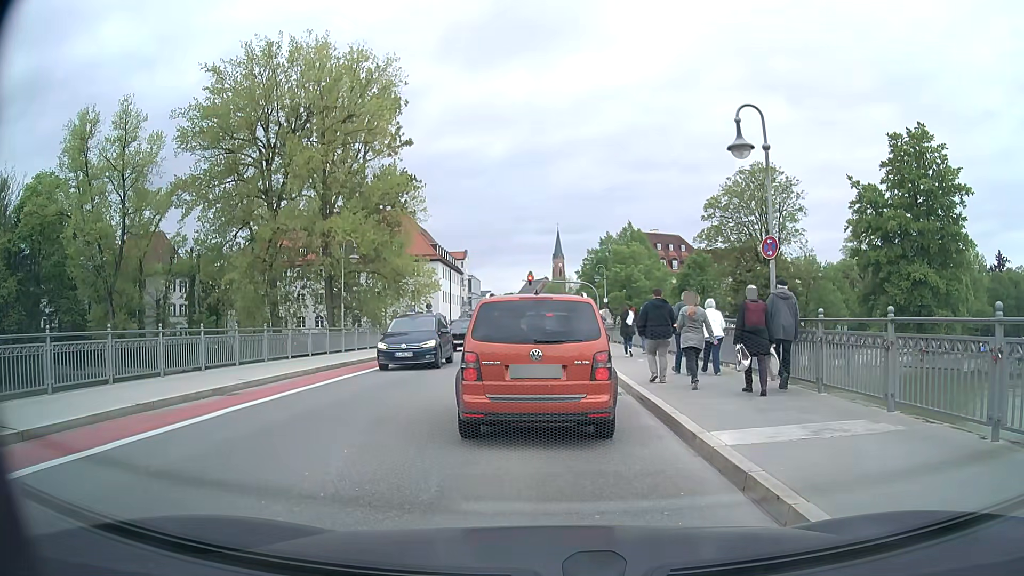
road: secondary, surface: asphalt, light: Day
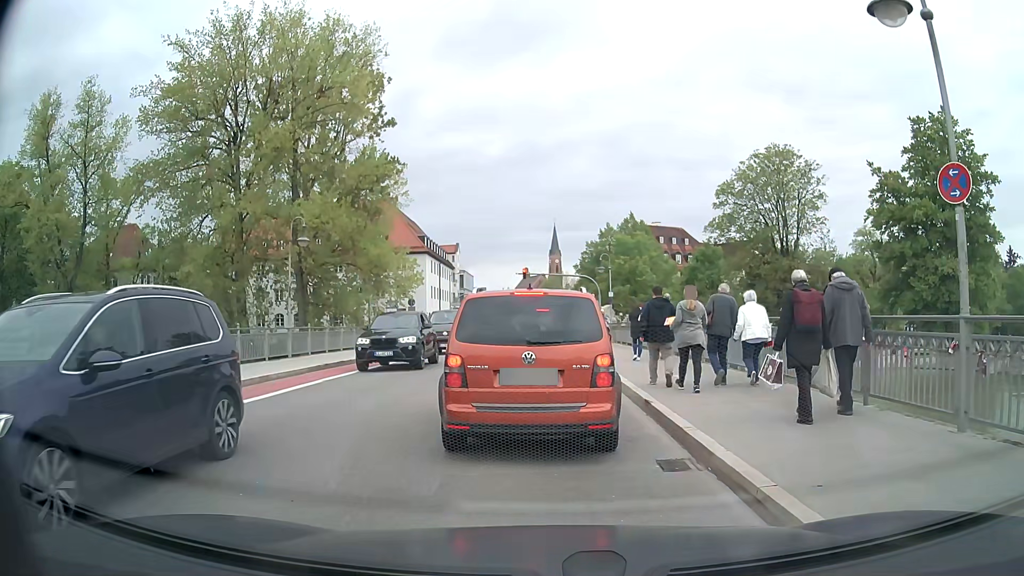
(+0.1, +6.2) m; 0°
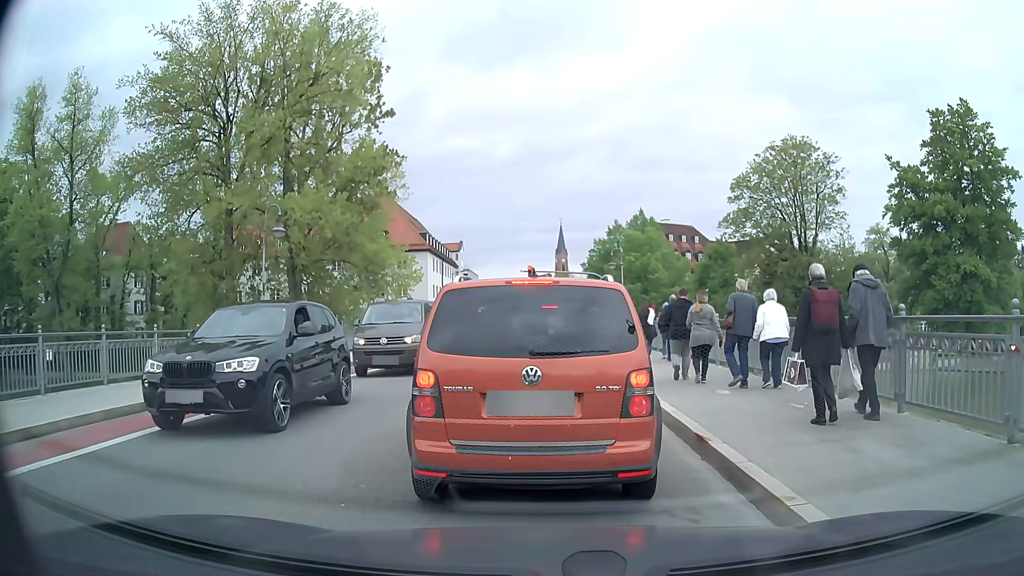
(0.0, +2.9) m; 0°
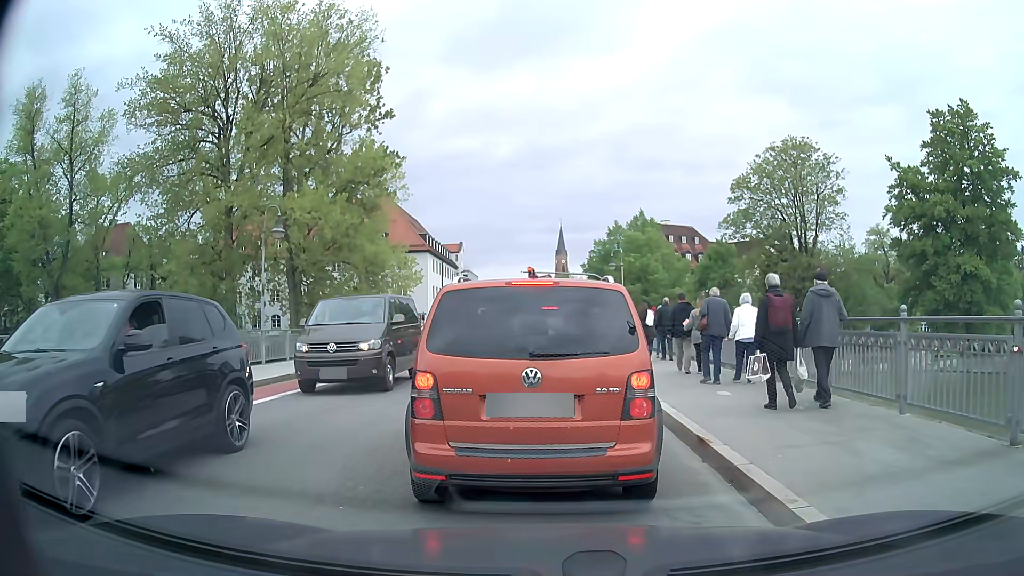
(0.0, +0.1) m; 0°
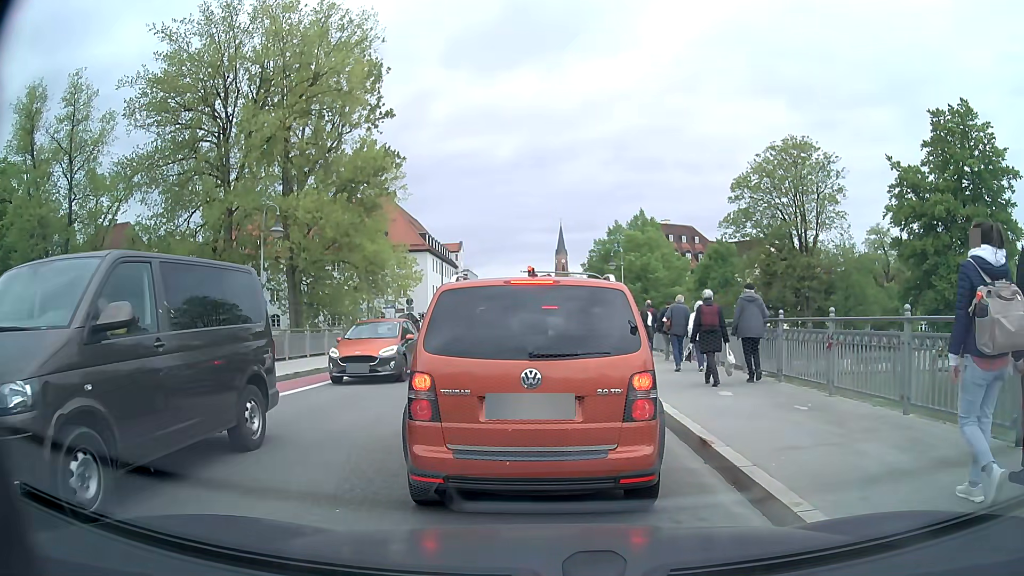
(0.0, +0.1) m; 0°
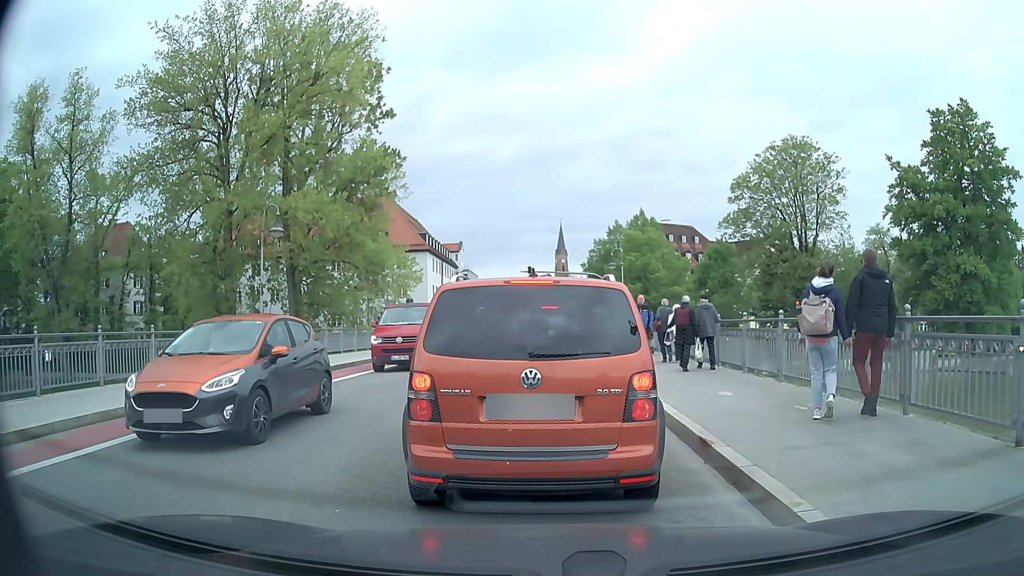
(0.0, 0.0) m; 0°
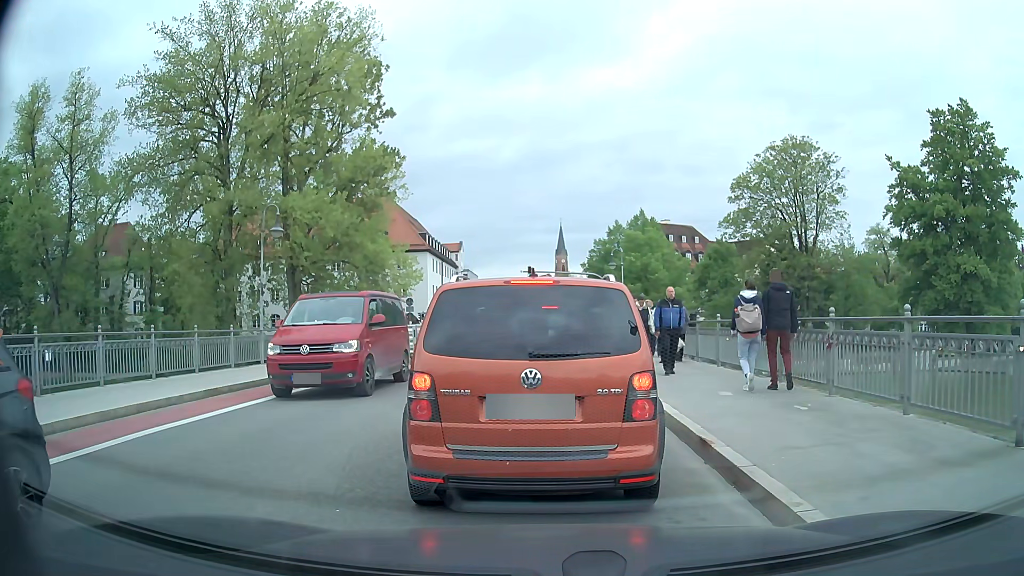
(0.0, 0.0) m; 0°
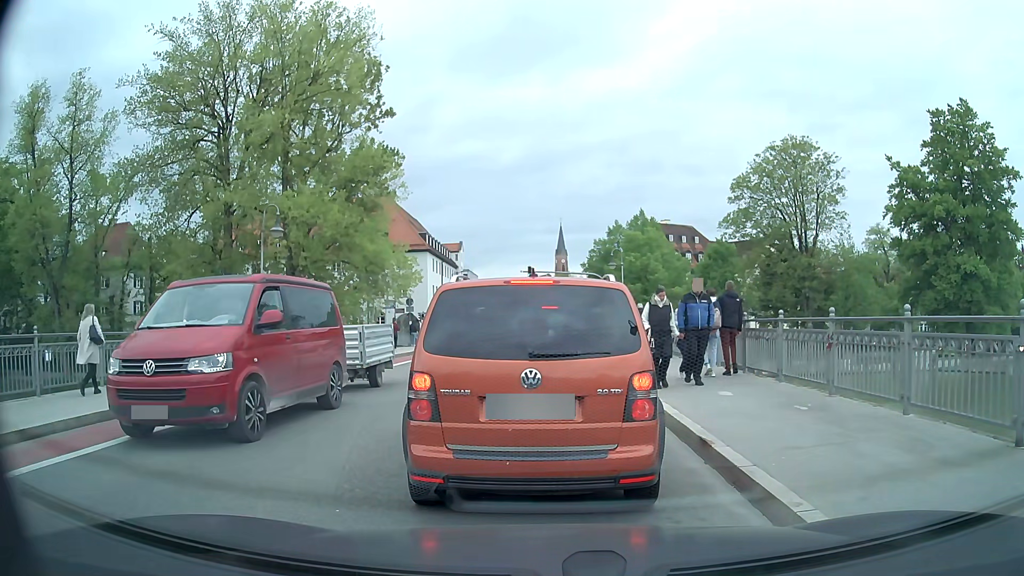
(0.0, 0.0) m; 0°
